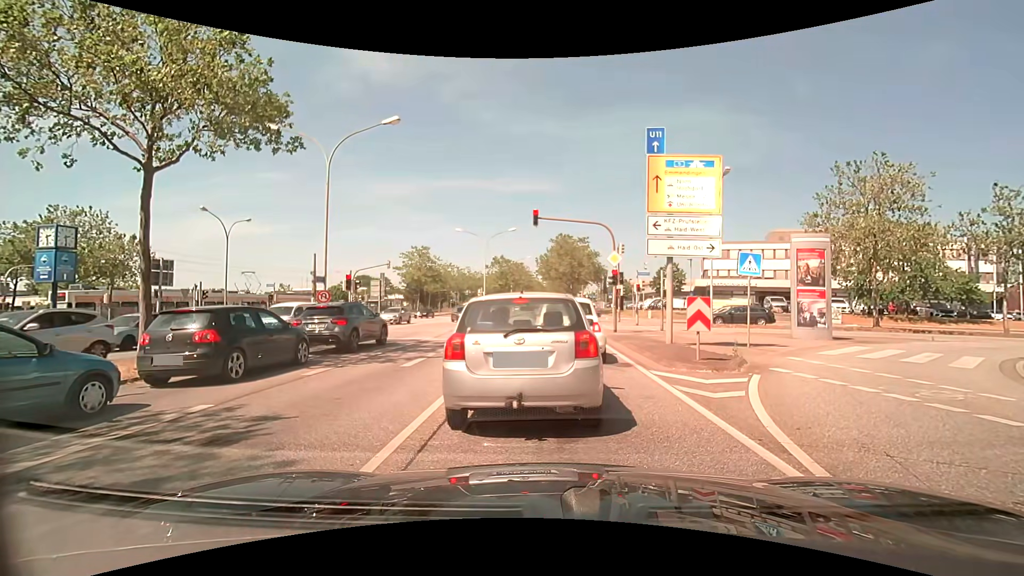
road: primary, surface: asphalt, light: Day
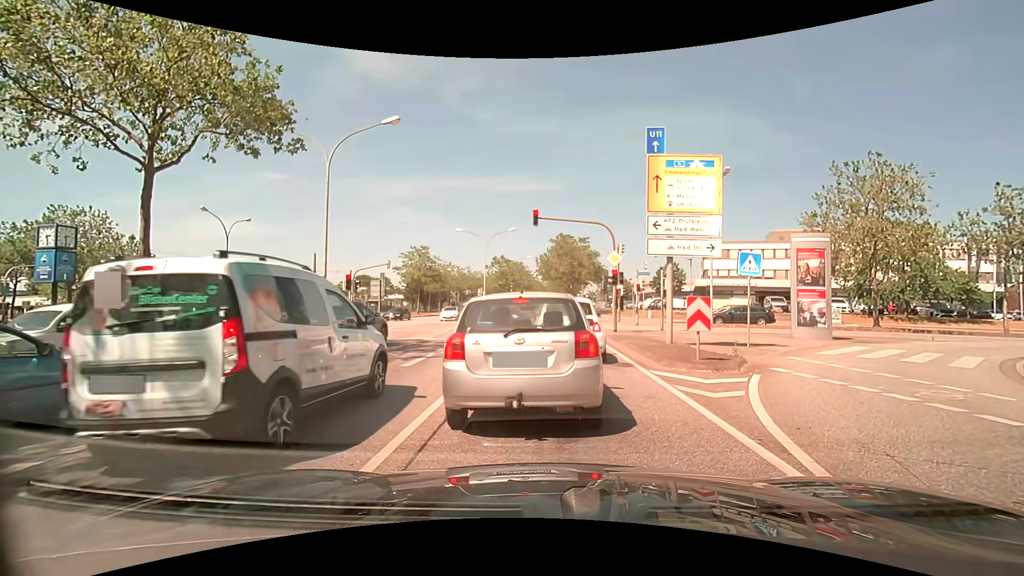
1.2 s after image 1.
(0.0, 0.0) m; 0°
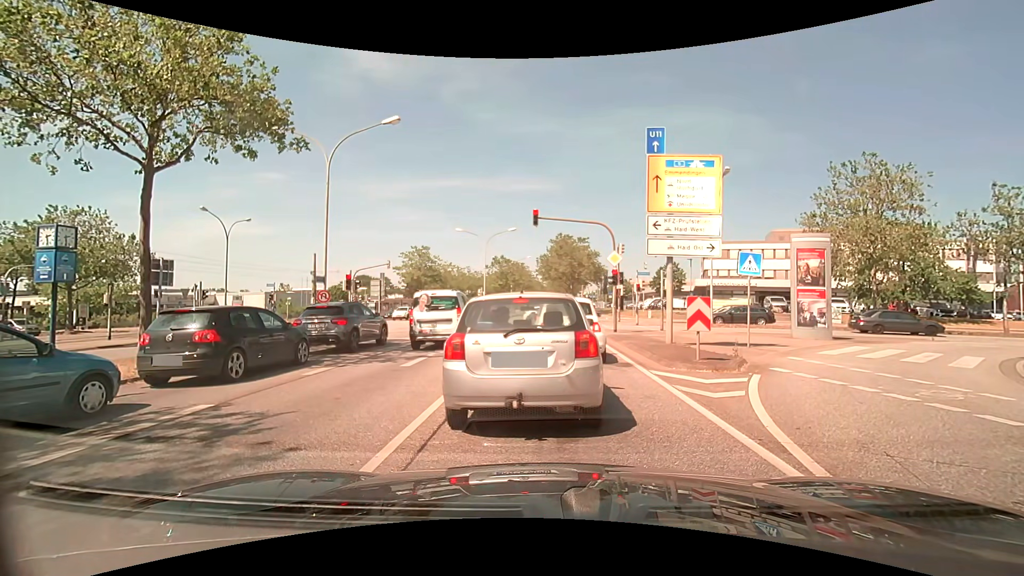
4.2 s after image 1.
(0.0, 0.0) m; 0°
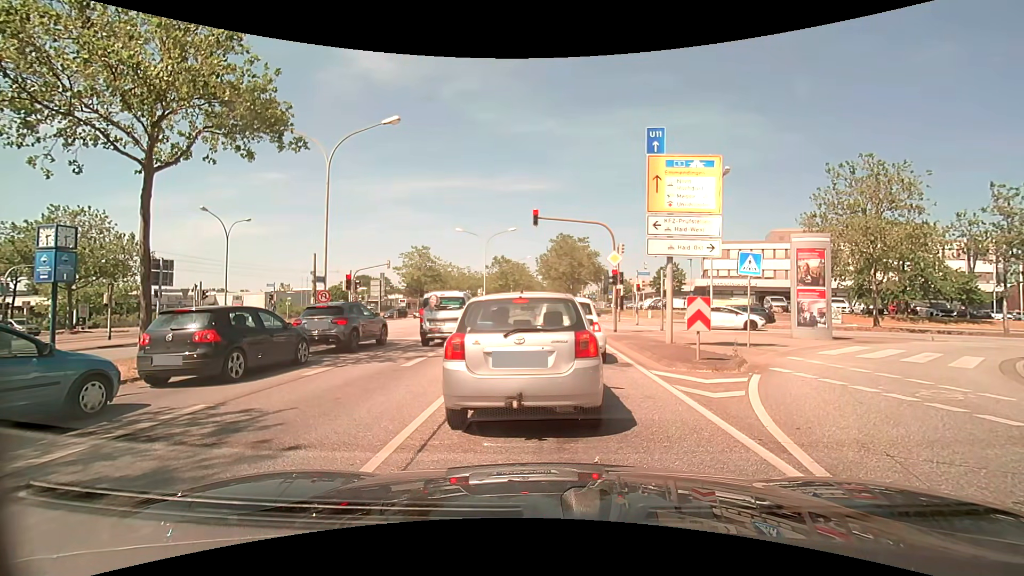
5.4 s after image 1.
(0.0, 0.0) m; 0°
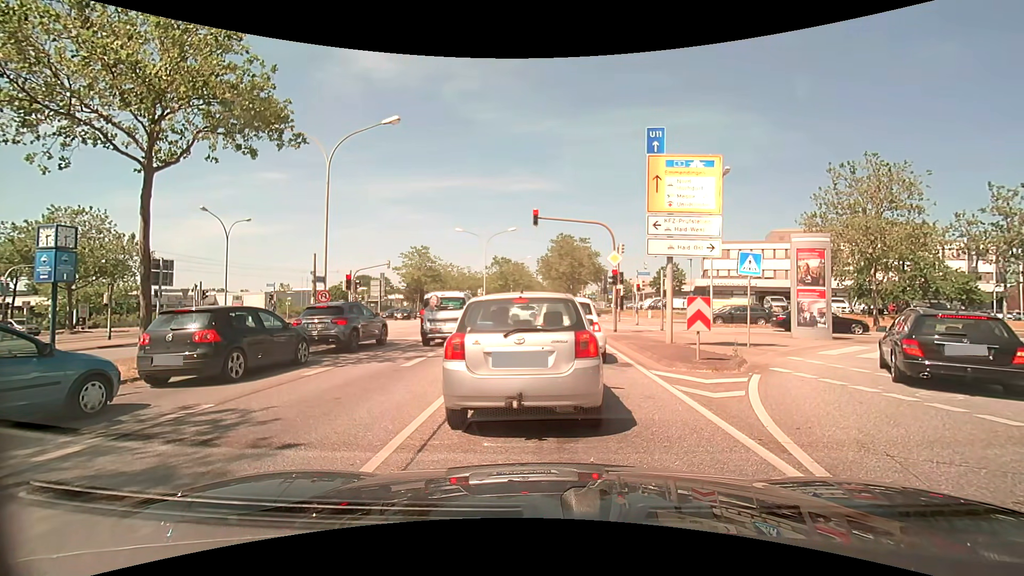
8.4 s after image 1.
(0.0, 0.0) m; 0°
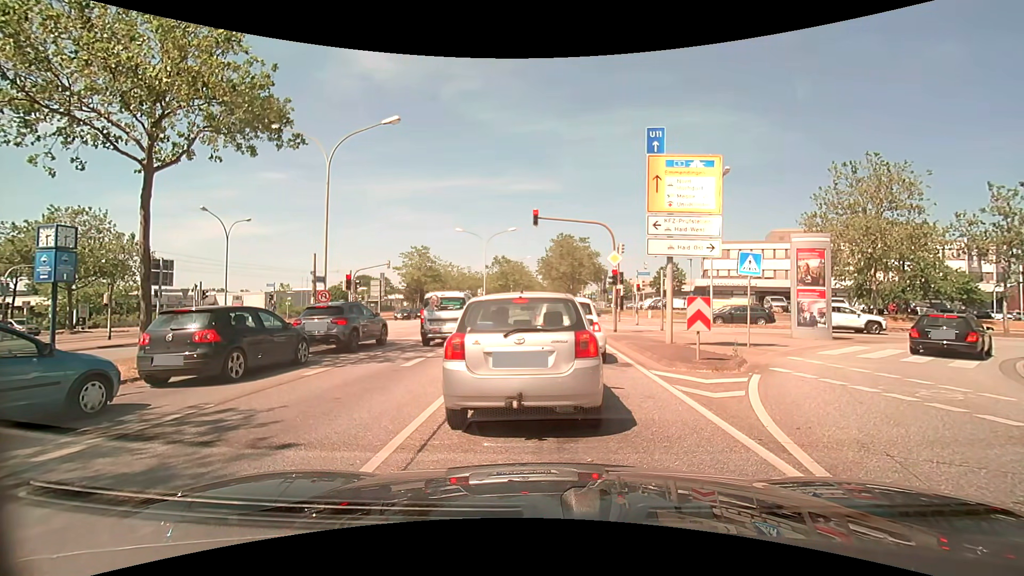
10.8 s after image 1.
(0.0, 0.0) m; 0°
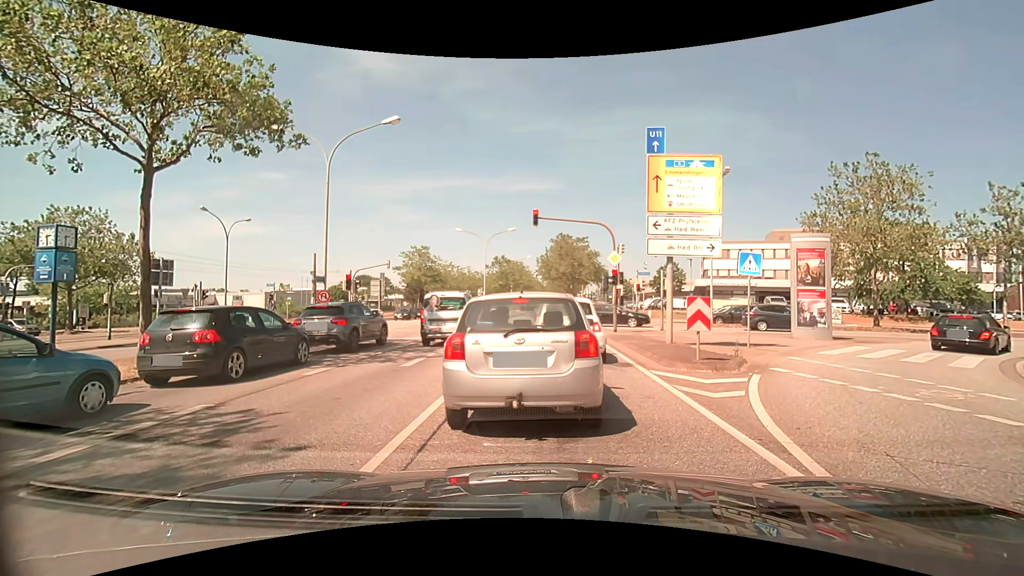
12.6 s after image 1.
(0.0, 0.0) m; 0°
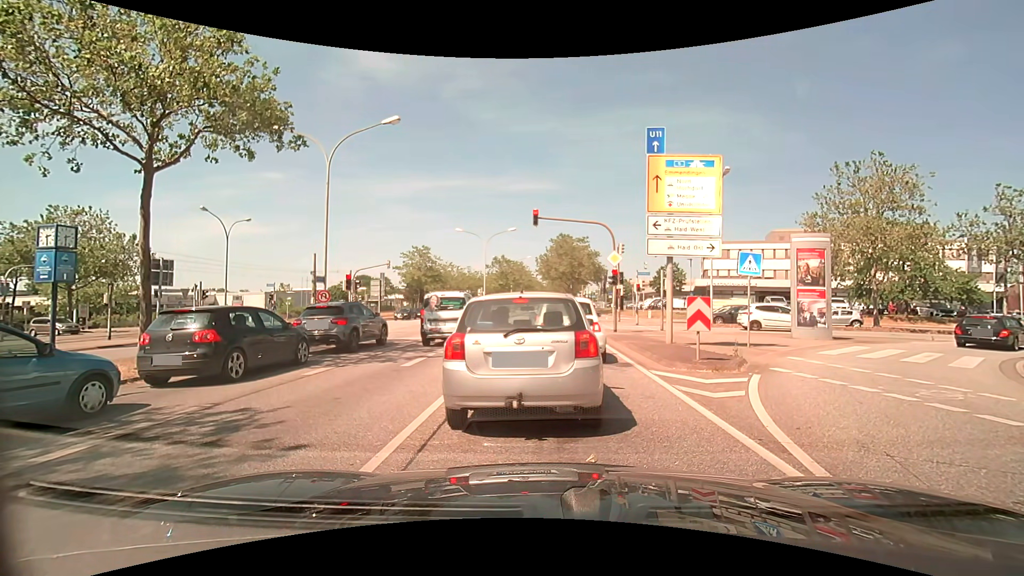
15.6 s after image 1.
(0.0, 0.0) m; 0°
(0, +10) (0, +20) (+1, +30) (+1, +40) (+1, +50) (+1, +60) (+1, +70) (+2, +80) (+2, +90) (+2, +100) m
